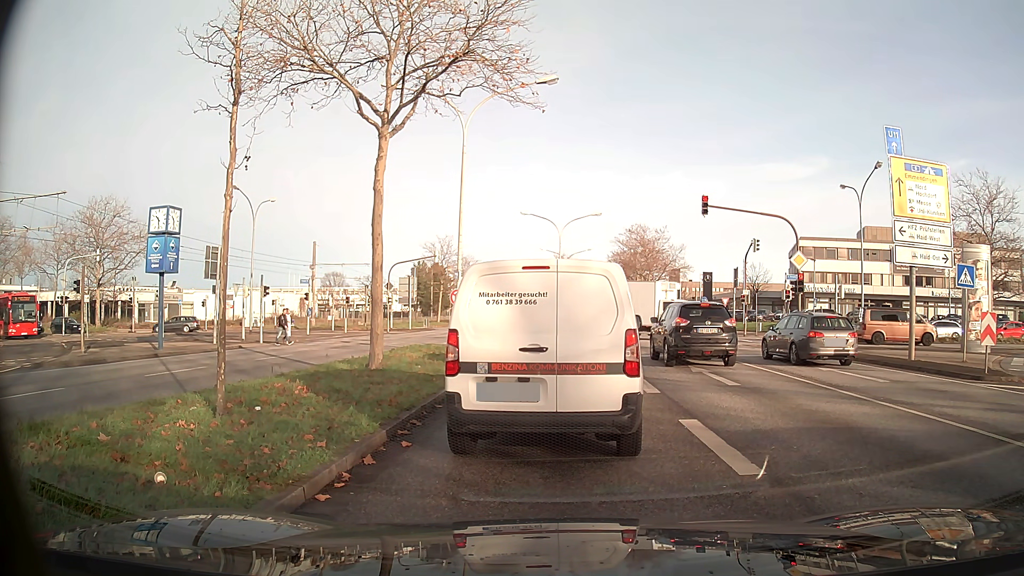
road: primary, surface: asphalt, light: Day
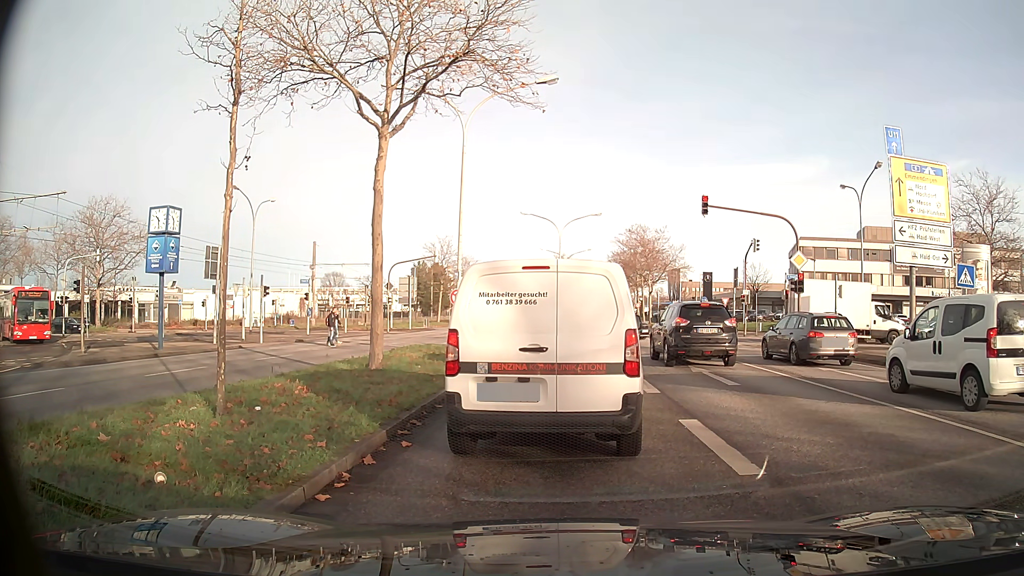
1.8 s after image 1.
(0.0, 0.0) m; 0°
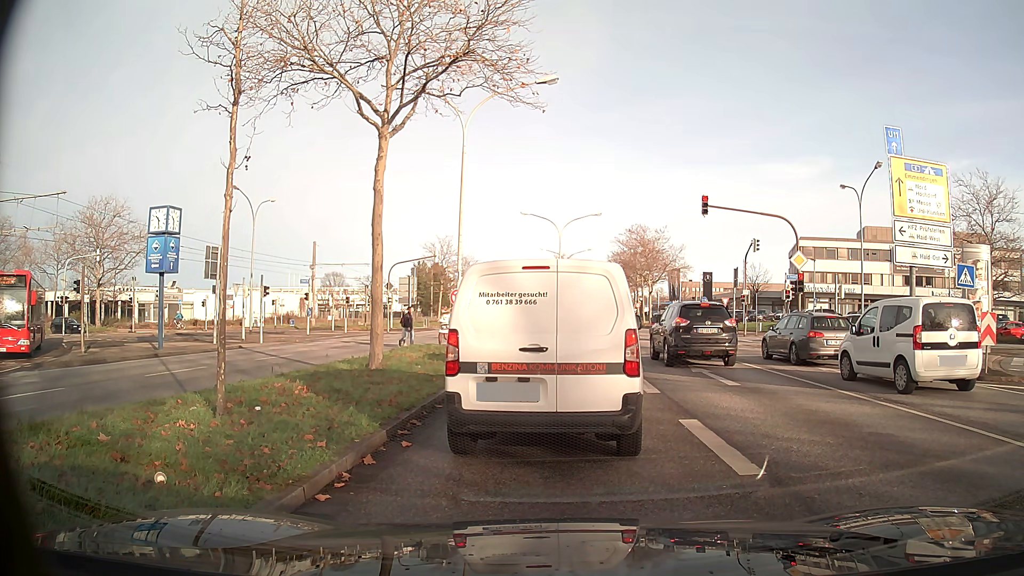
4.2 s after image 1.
(0.0, 0.0) m; 0°
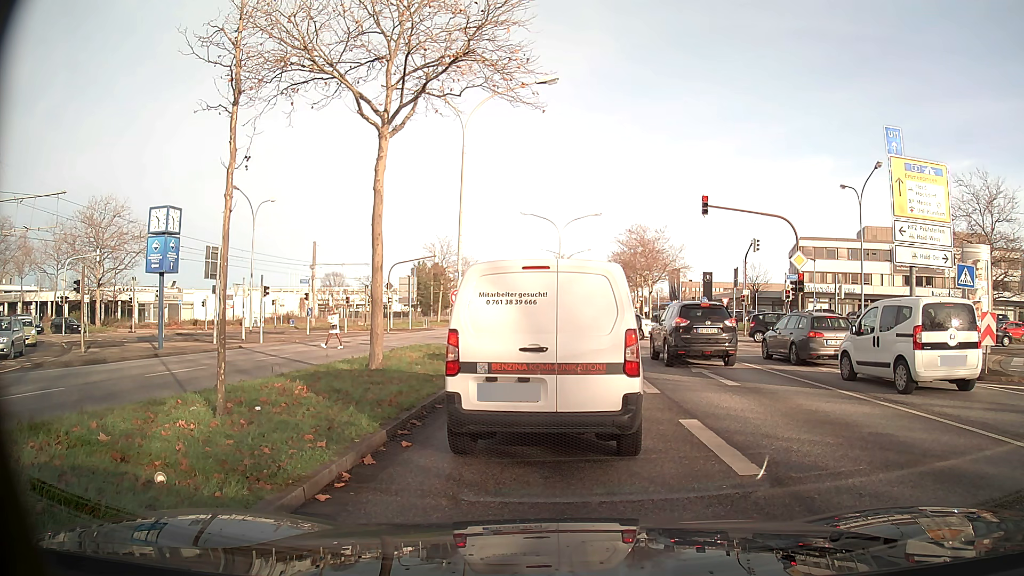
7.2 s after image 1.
(0.0, 0.0) m; 0°
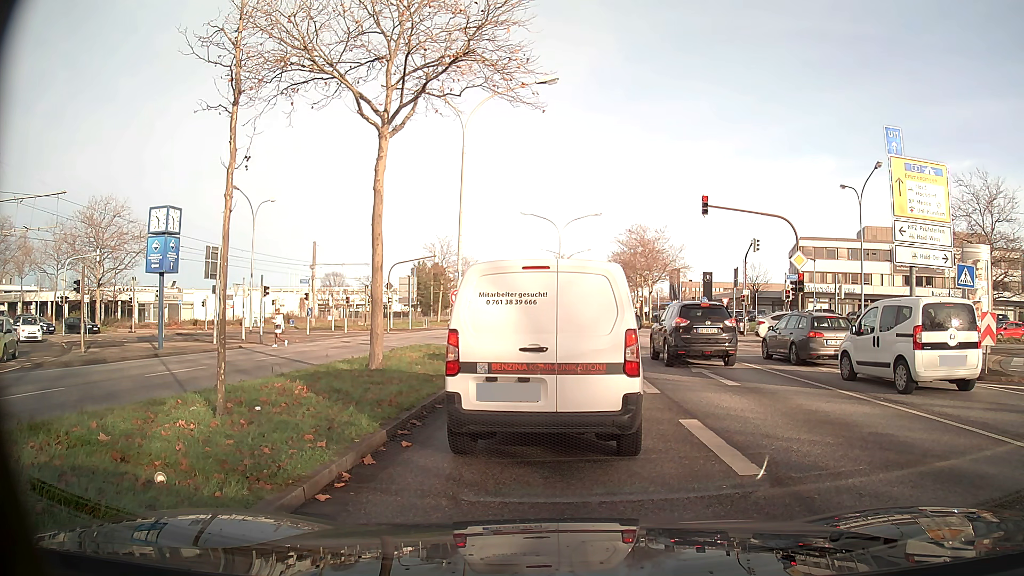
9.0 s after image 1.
(0.0, 0.0) m; 0°
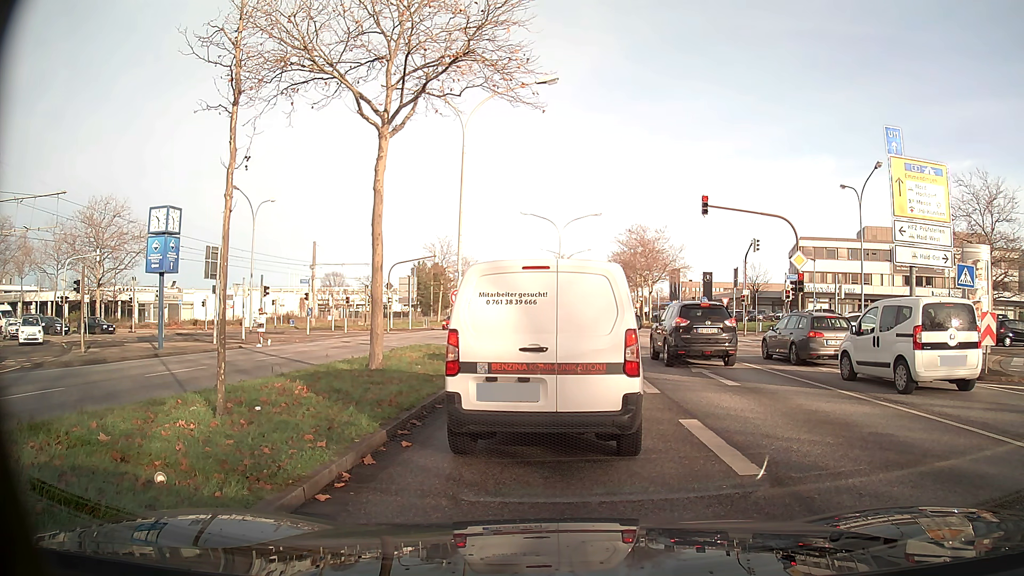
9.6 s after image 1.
(0.0, 0.0) m; 0°
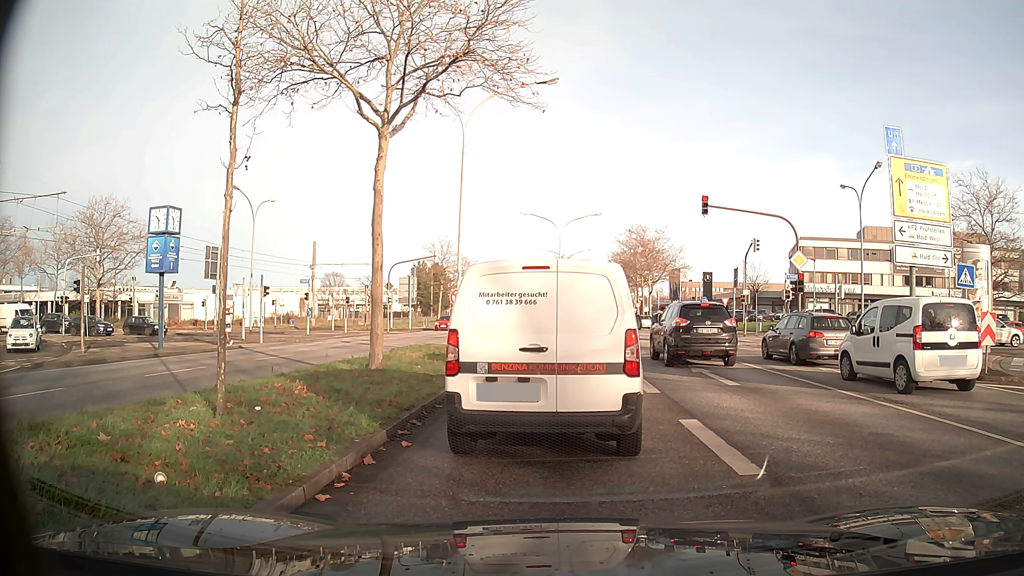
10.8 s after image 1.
(0.0, 0.0) m; 0°
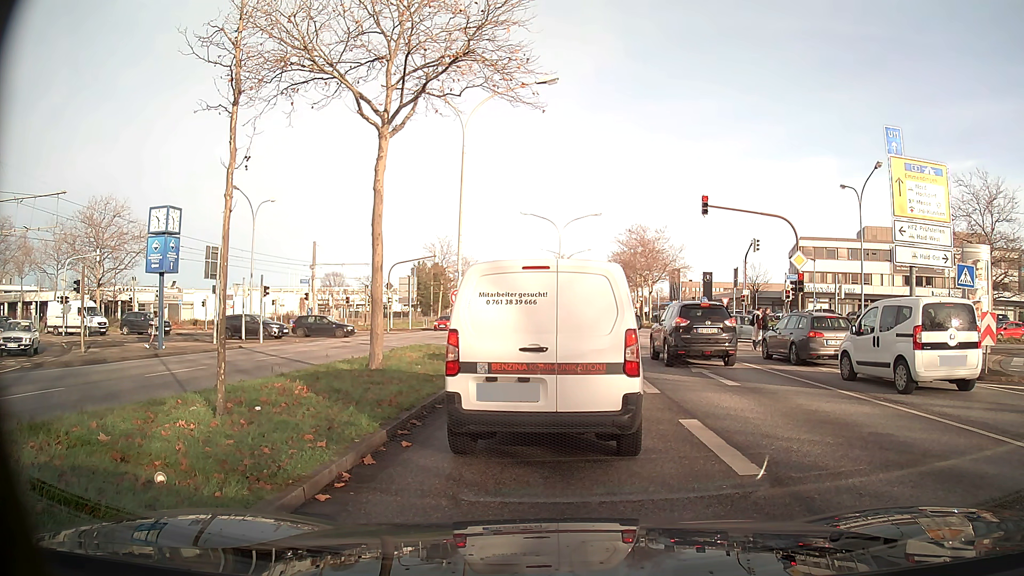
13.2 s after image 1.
(0.0, 0.0) m; 0°
(0, +10) (0, +20) (-1, +30) (-7, +38) (-15, +44) (-24, +47) (-34, +49) (-44, +50) (-54, +52) (-64, +52) m
